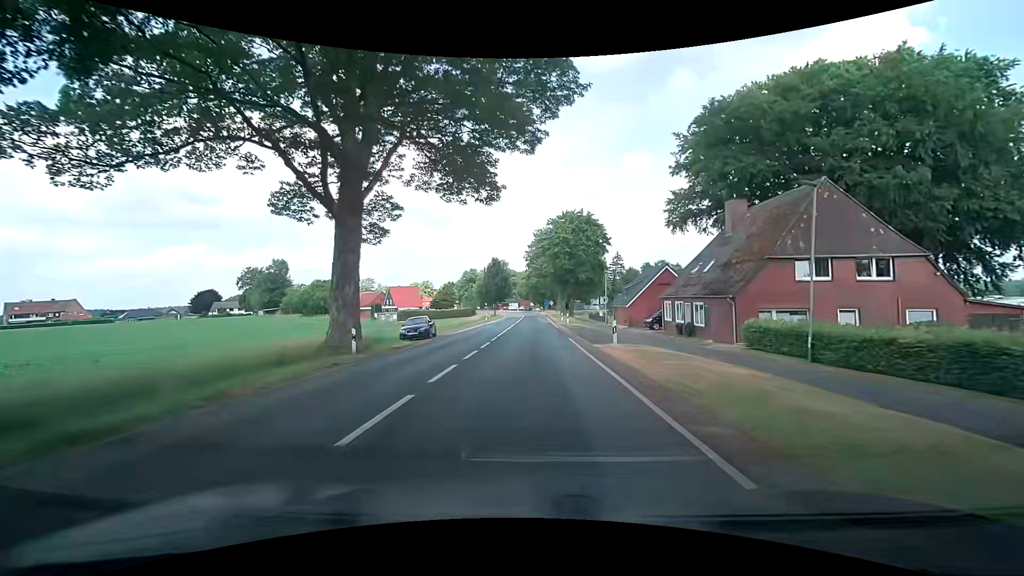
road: secondary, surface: asphalt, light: Day
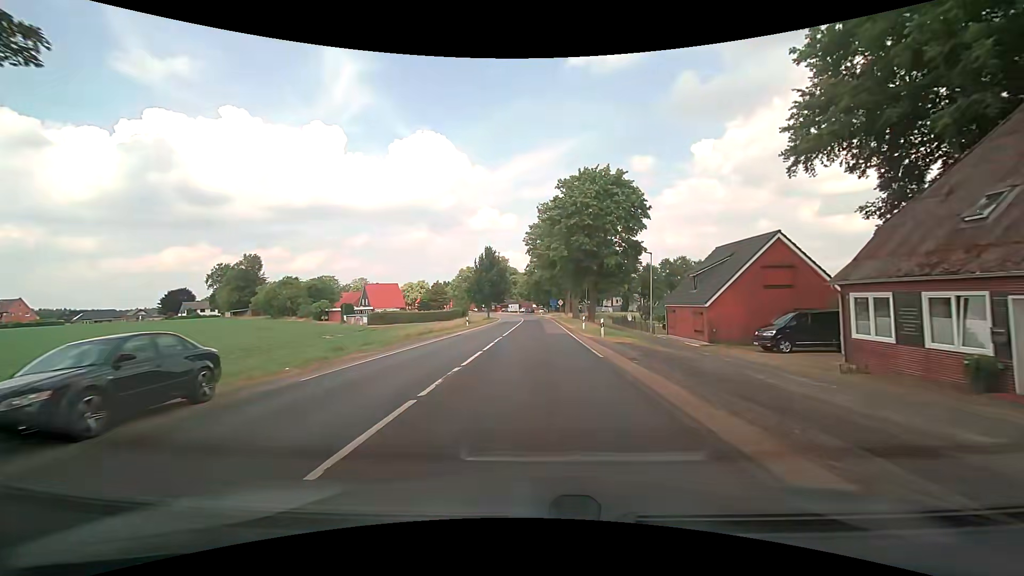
(-0.1, +23.2) m; 0°
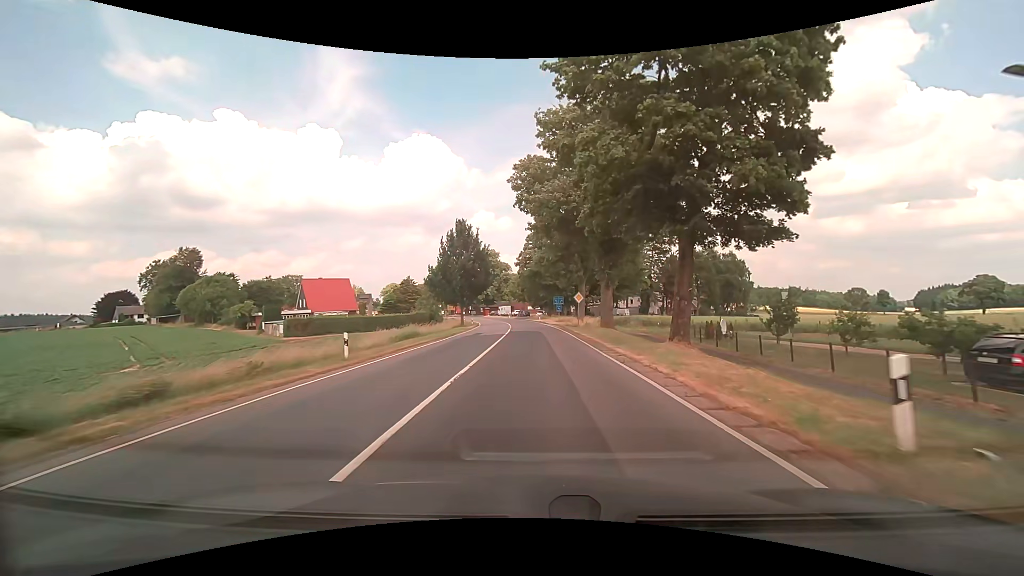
(-0.1, +31.3) m; 0°
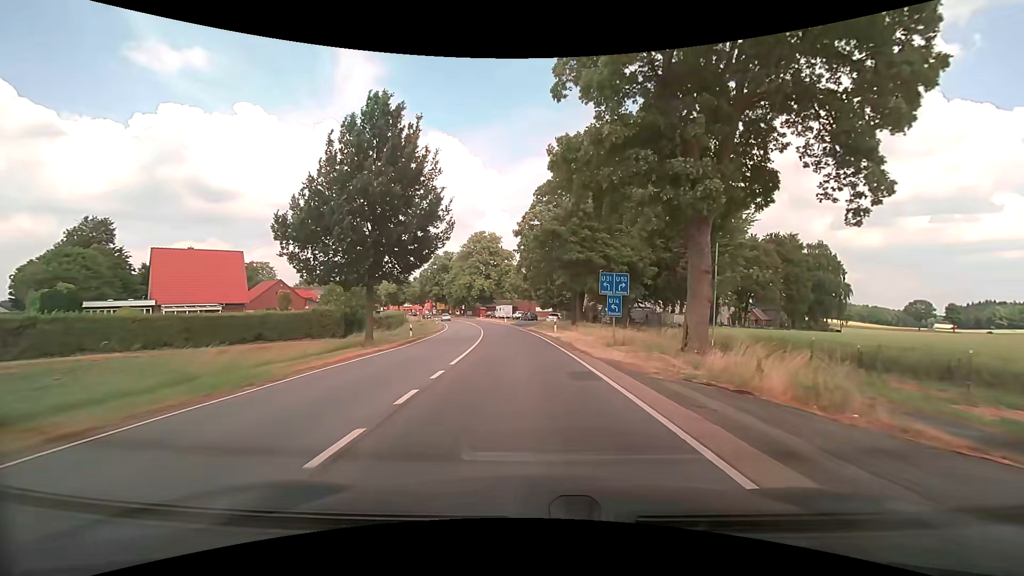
(+0.3, +38.6) m; -1°
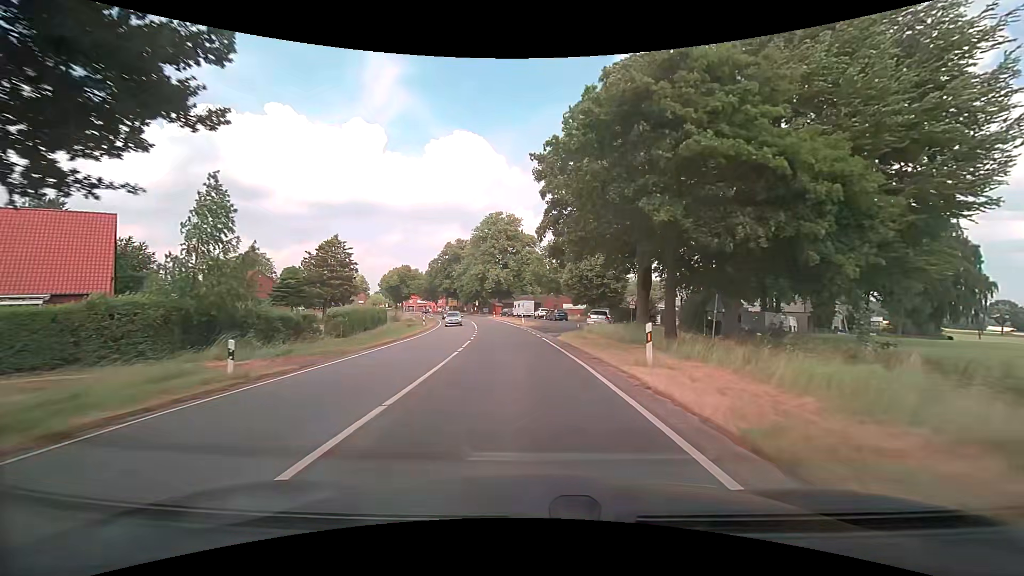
(-0.3, +22.6) m; -2°
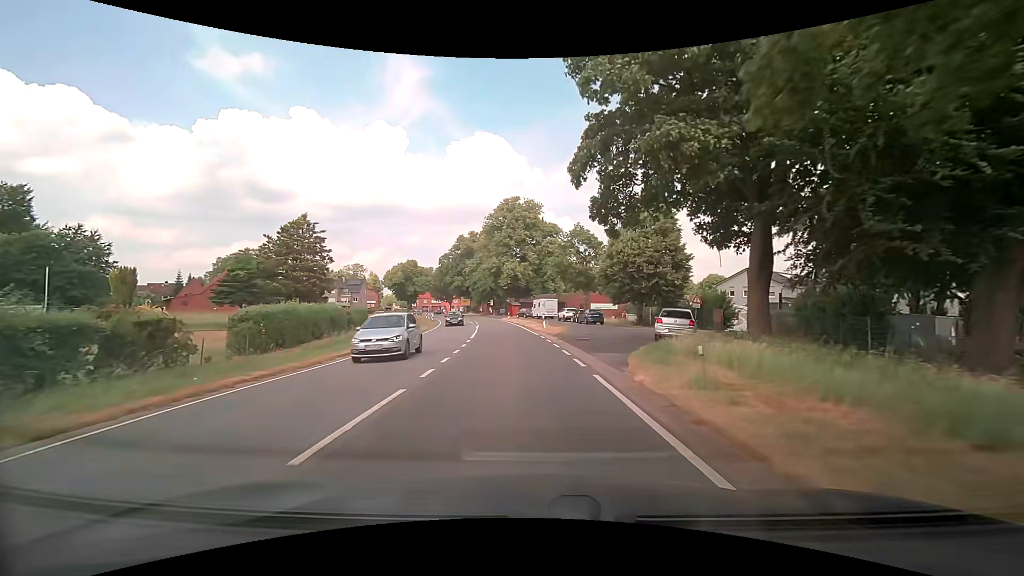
(-0.3, +15.0) m; -3°
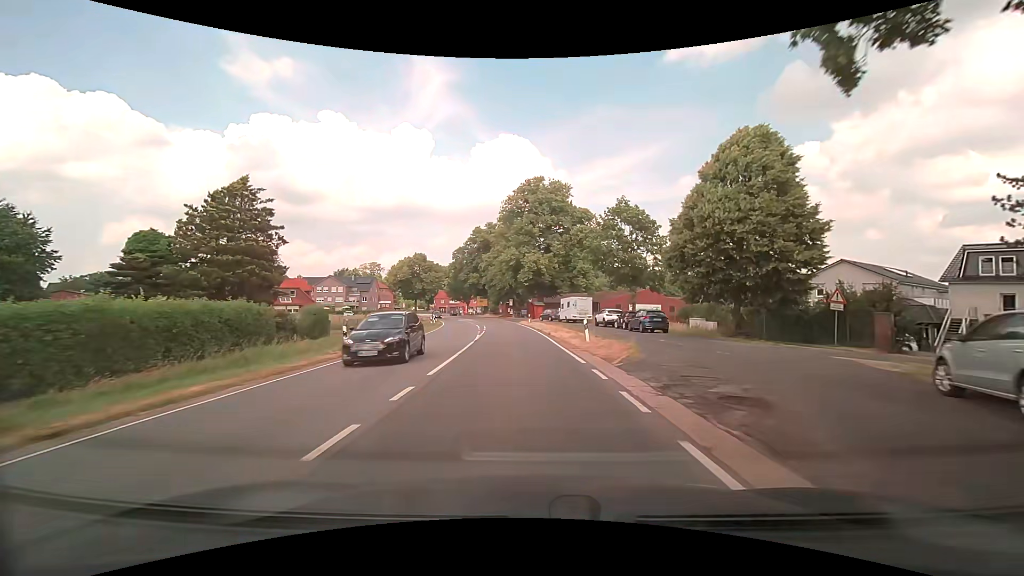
(-0.2, +15.1) m; -2°
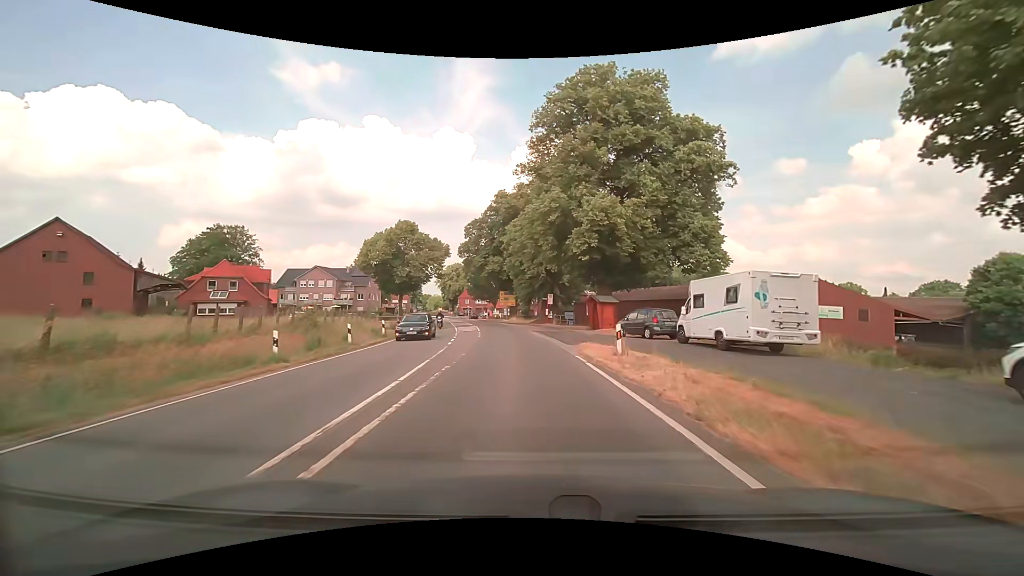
(-1.5, +37.0) m; -4°
(0, +10) (0, +20) (-1, +30) (-2, +40) (-3, +50) (-5, +60) (-7, +69) (-9, +79) (-11, +89) (-14, +99) m
